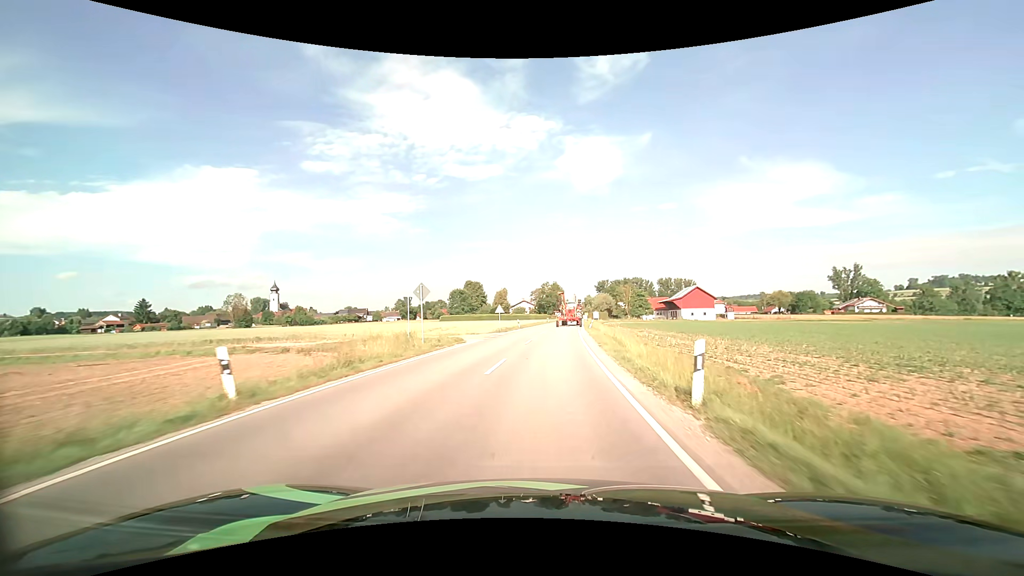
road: secondary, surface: asphalt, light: Day
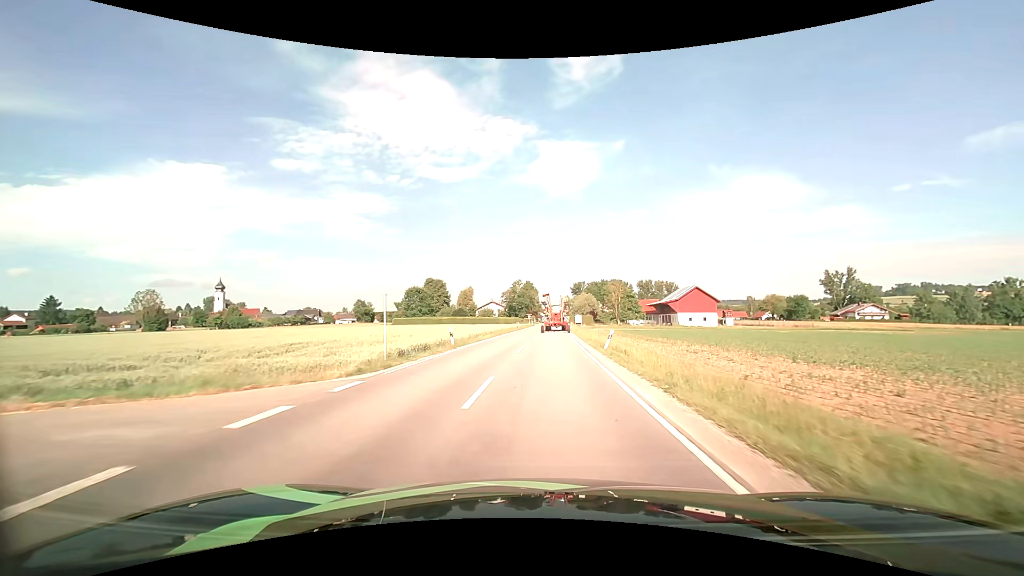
(+0.7, +28.0) m; +3°
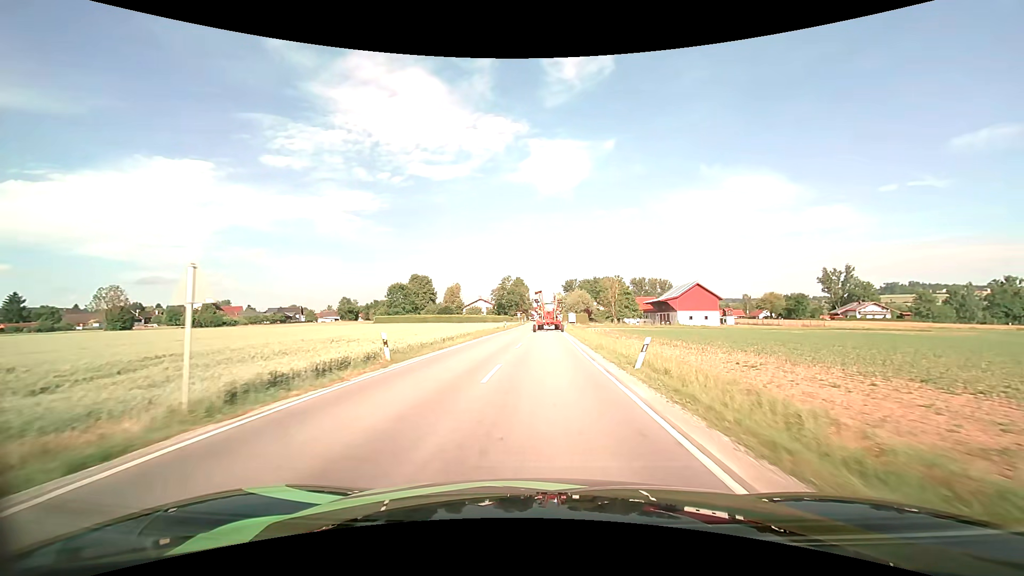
(+0.1, +9.3) m; +1°
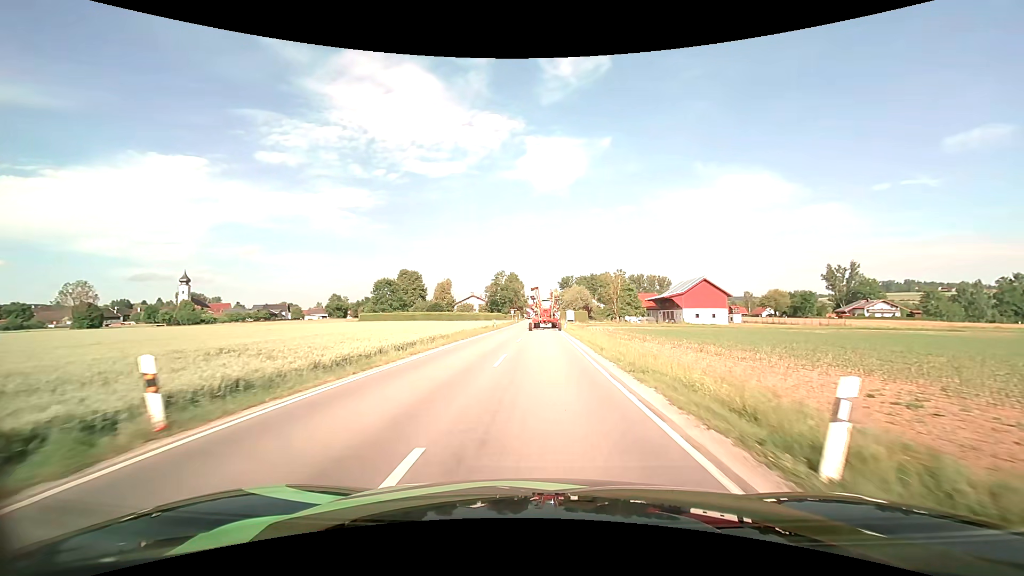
(+0.1, +9.0) m; +1°
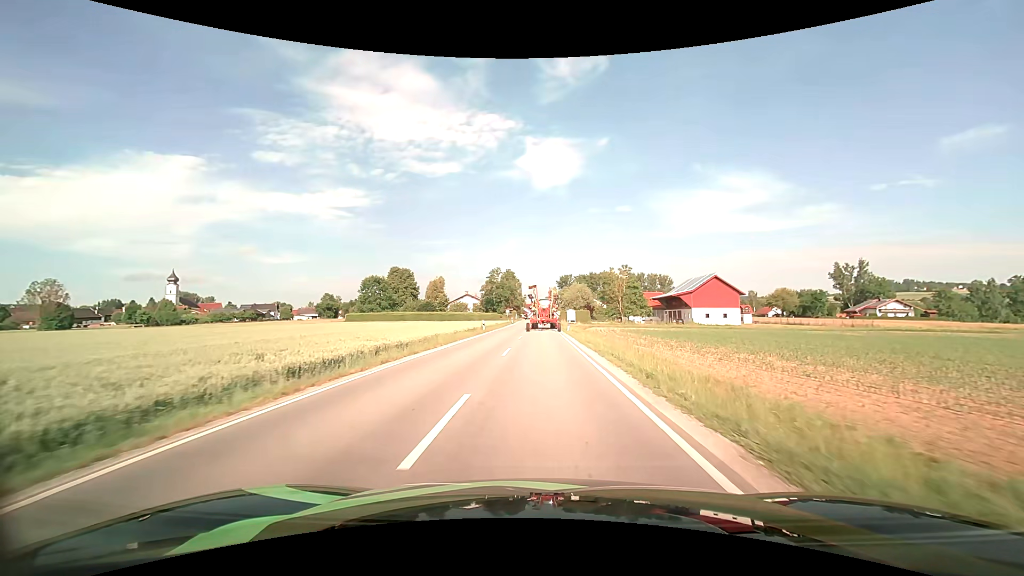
(0.0, +8.6) m; 0°
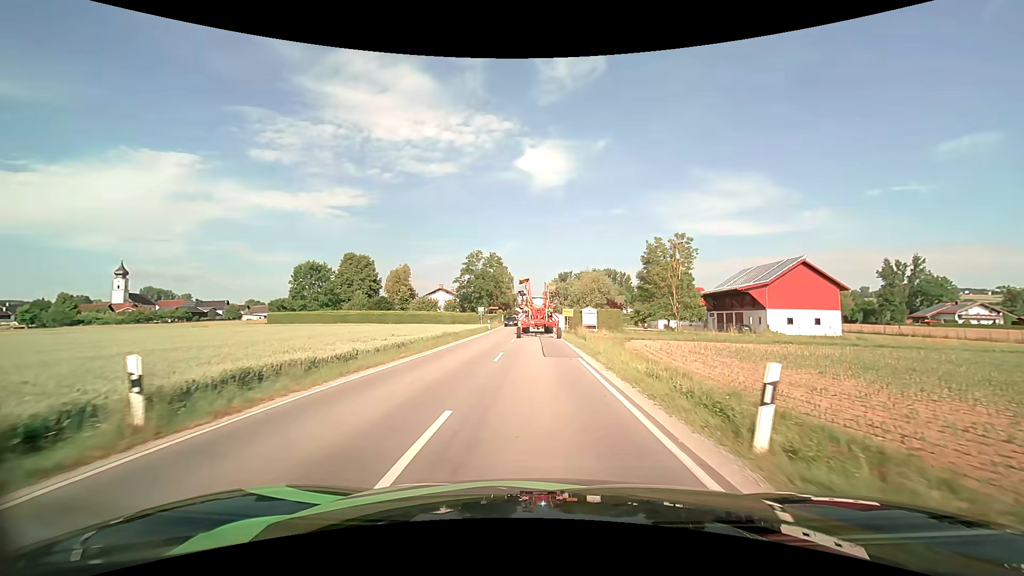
(+0.1, +37.2) m; 0°
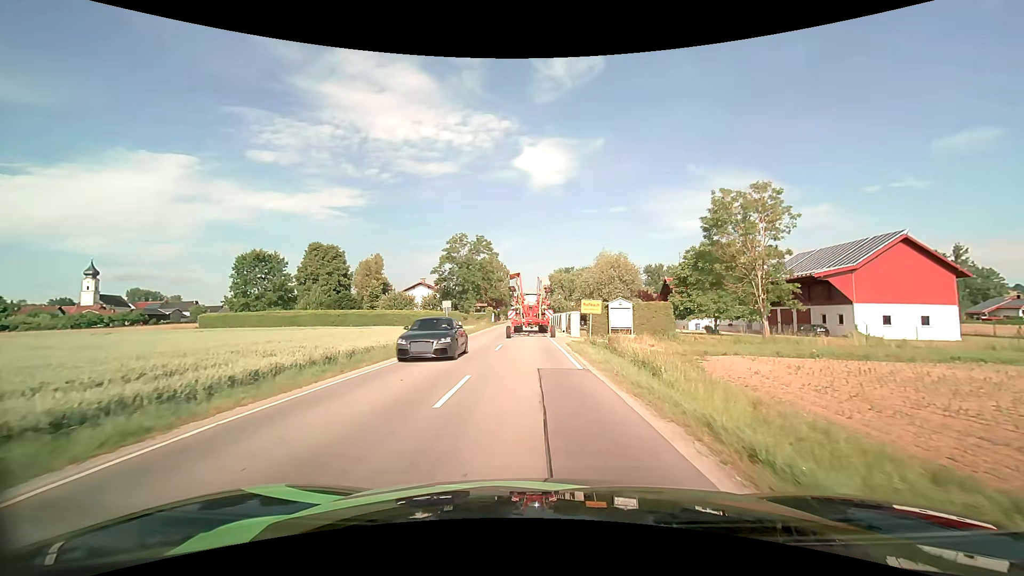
(+0.1, +19.8) m; 0°
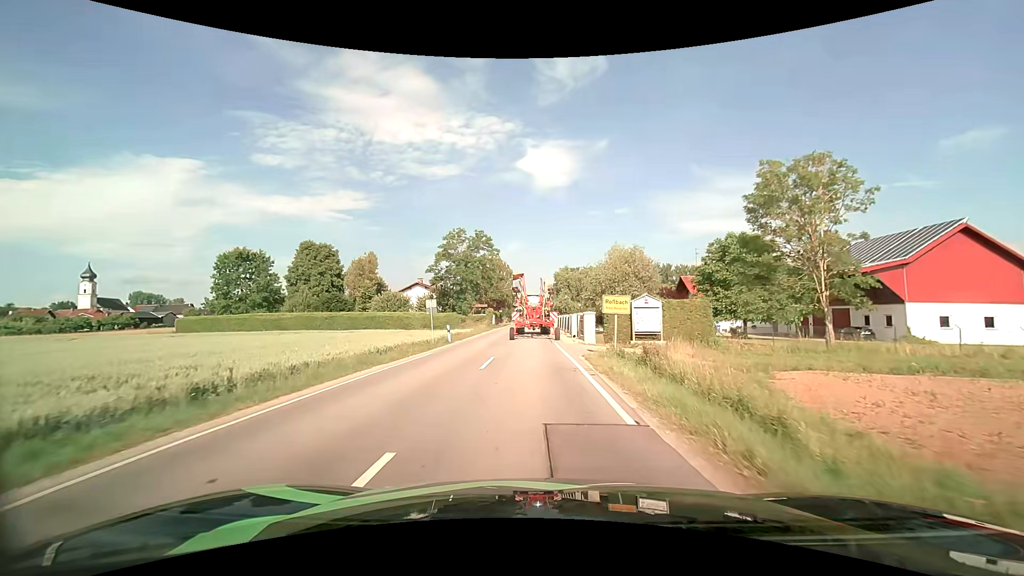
(0.0, +6.3) m; -1°
(0, +10) (0, +20) (-1, +30) (-1, +40) (-1, +50) (-1, +60) (-1, +70) (-1, +80) (-1, +90) (-2, +100) m
